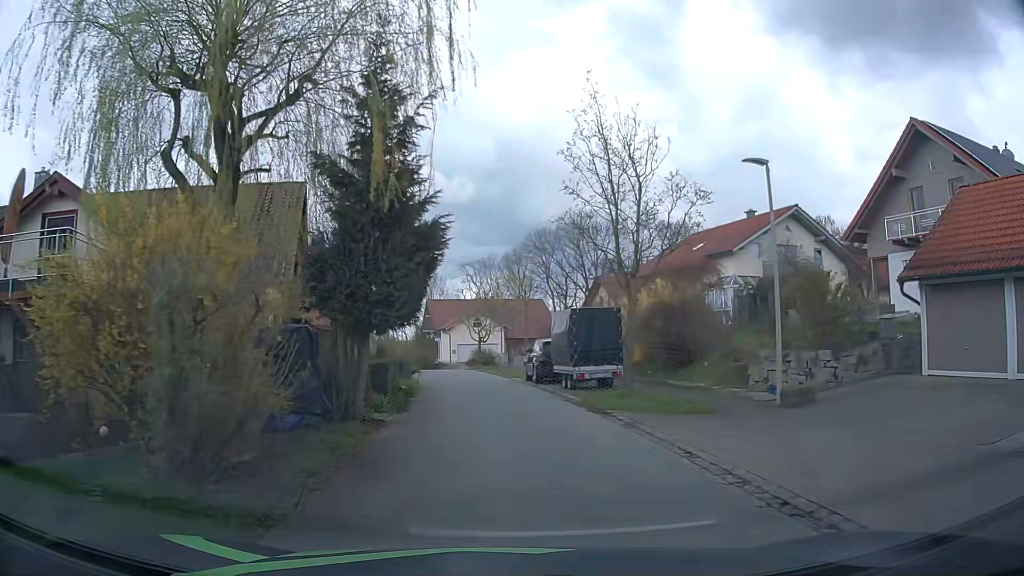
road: residential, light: Day
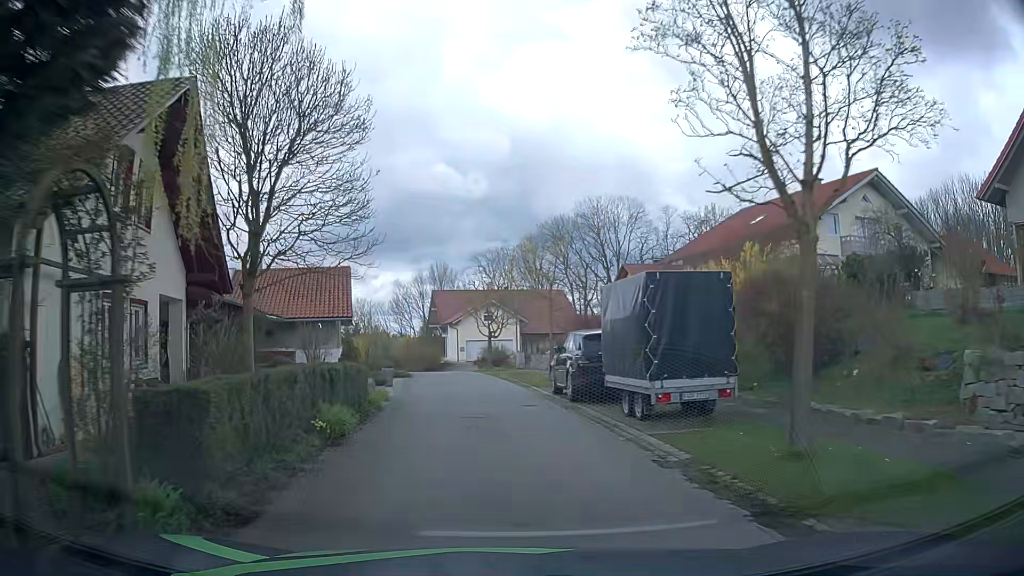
(+0.2, +9.5) m; +1°
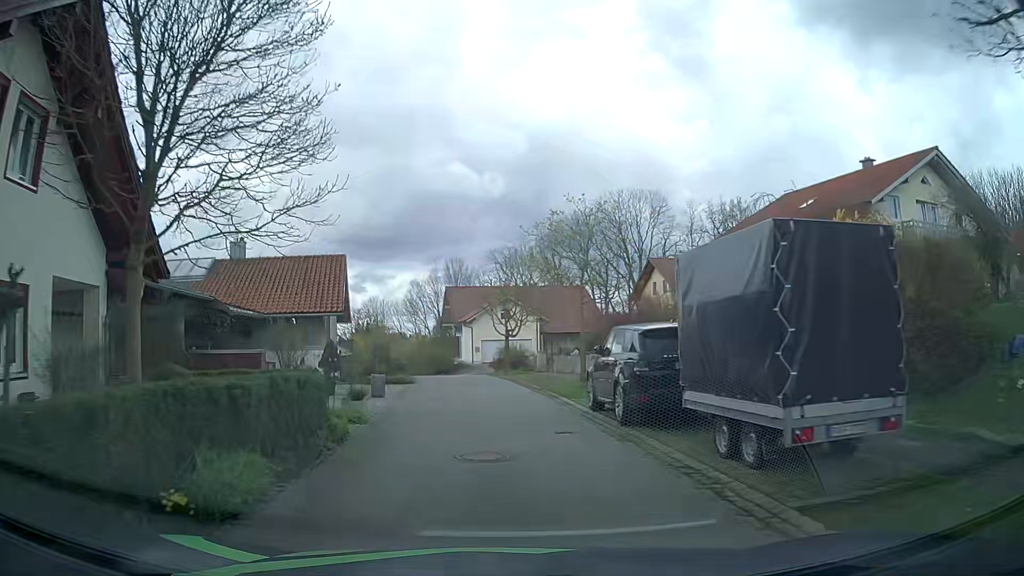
(-0.1, +4.8) m; -1°
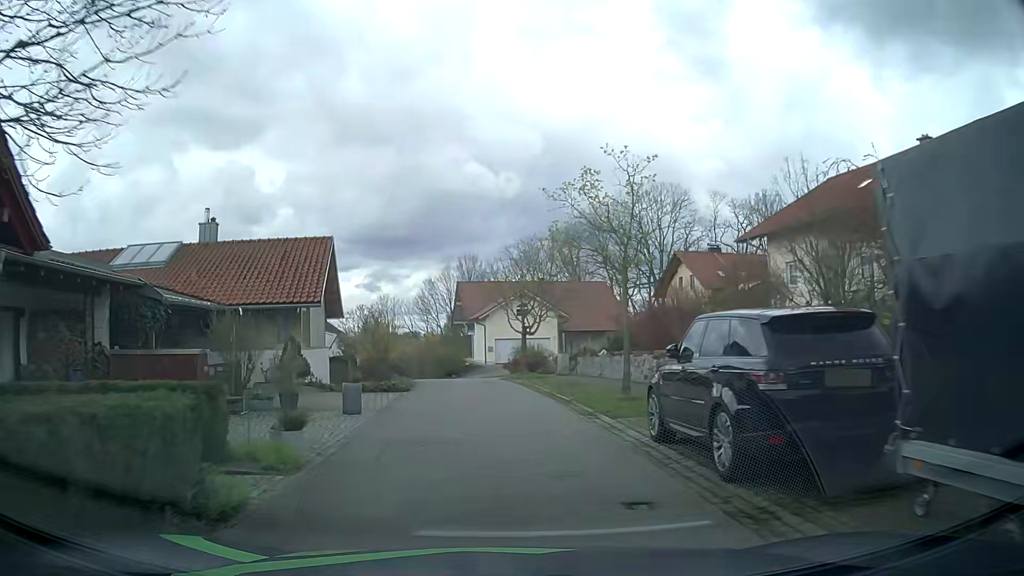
(-0.1, +4.9) m; -1°
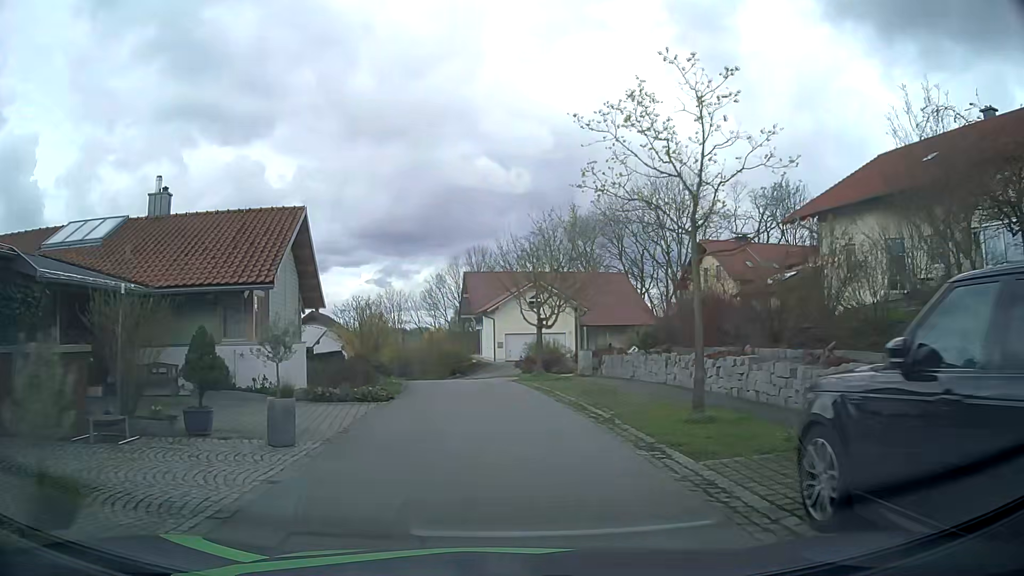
(-0.1, +5.1) m; -2°
